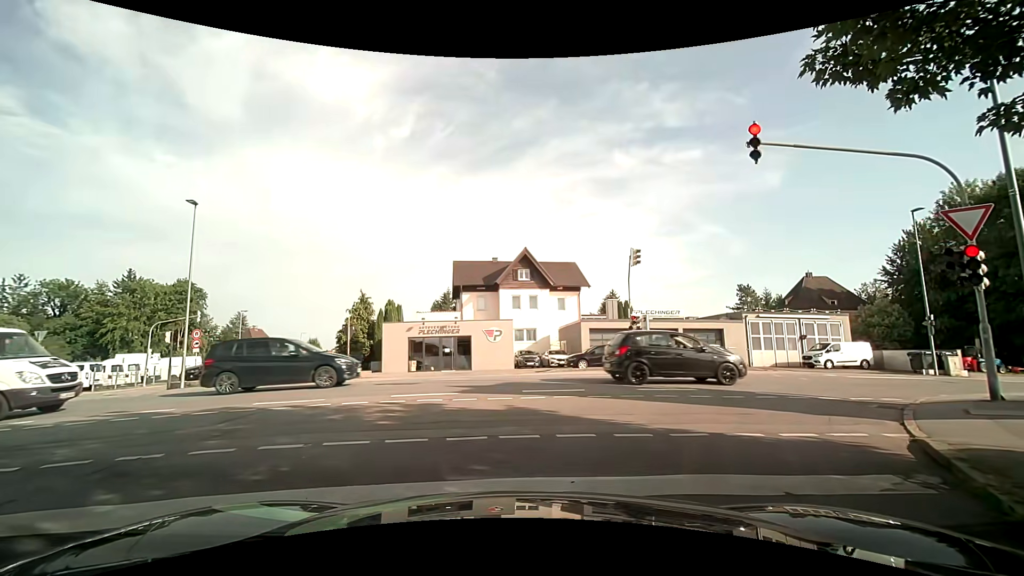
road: residential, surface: asphalt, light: Day
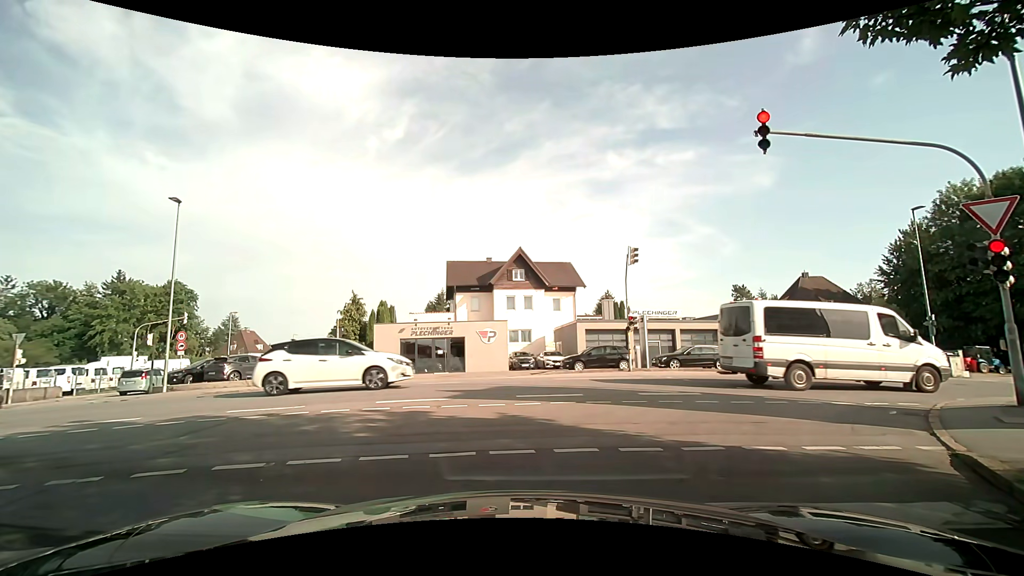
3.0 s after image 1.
(0.0, +0.8) m; 0°
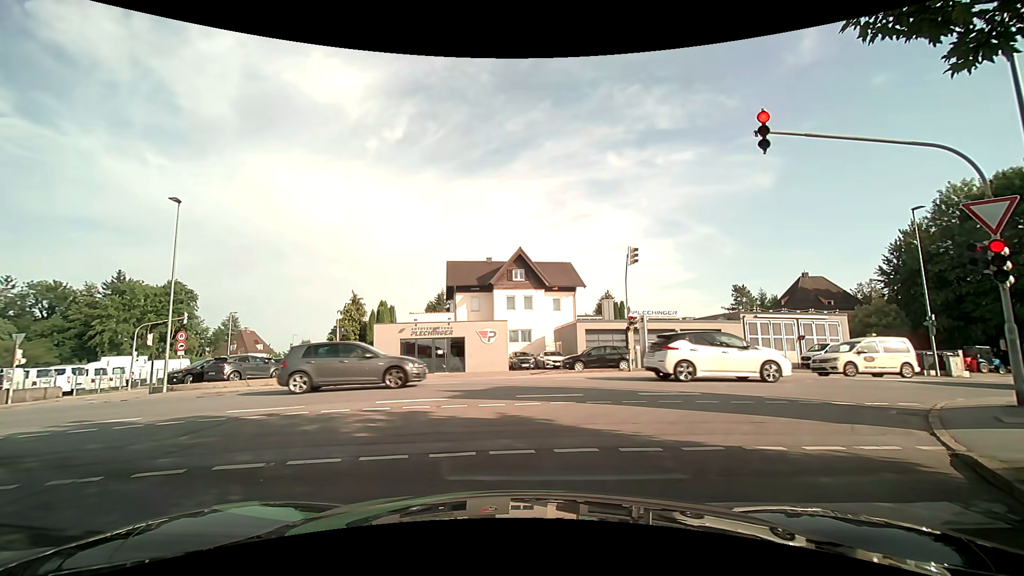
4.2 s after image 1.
(0.0, 0.0) m; 0°
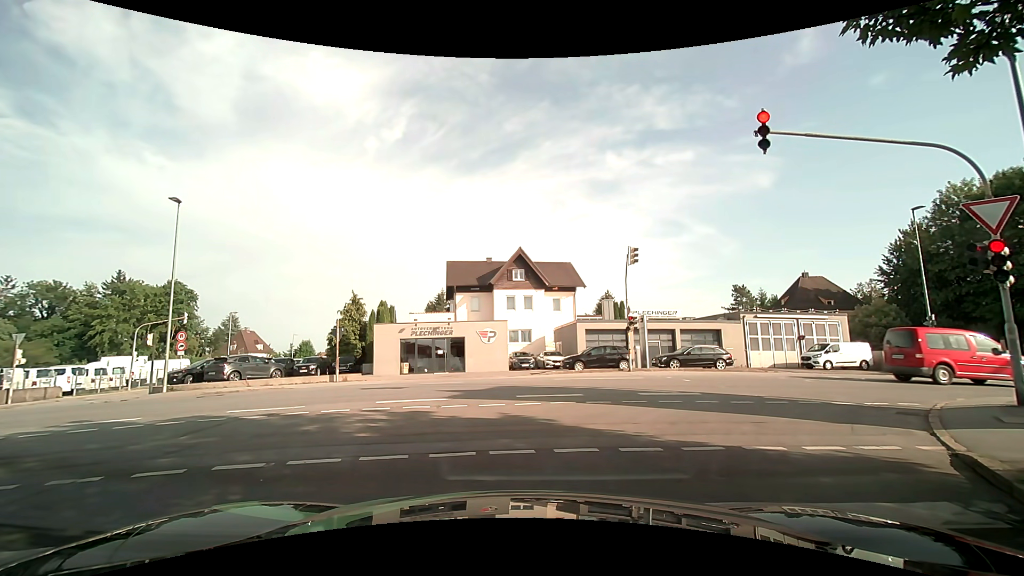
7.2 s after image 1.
(0.0, 0.0) m; 0°
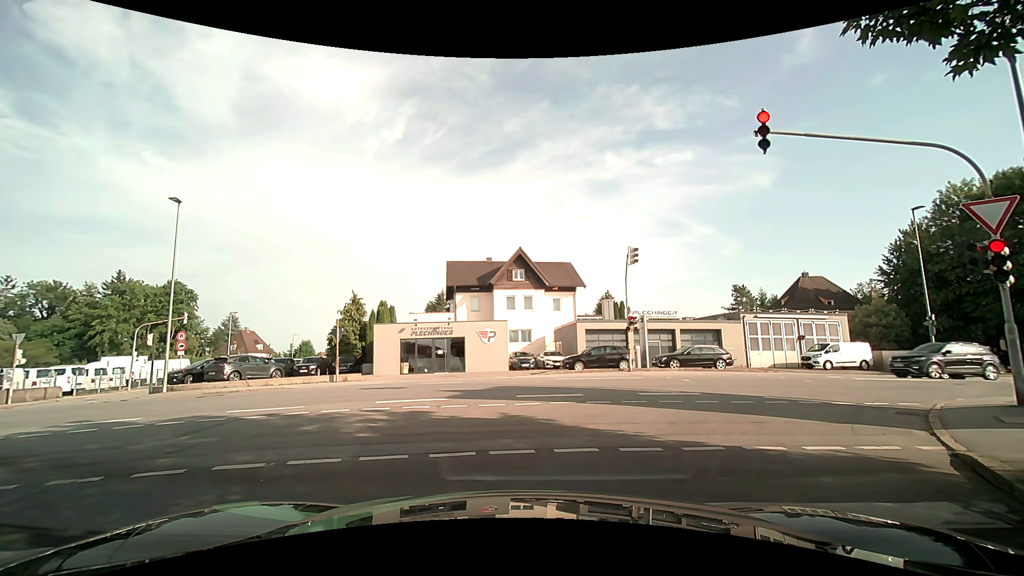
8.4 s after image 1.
(0.0, 0.0) m; 0°
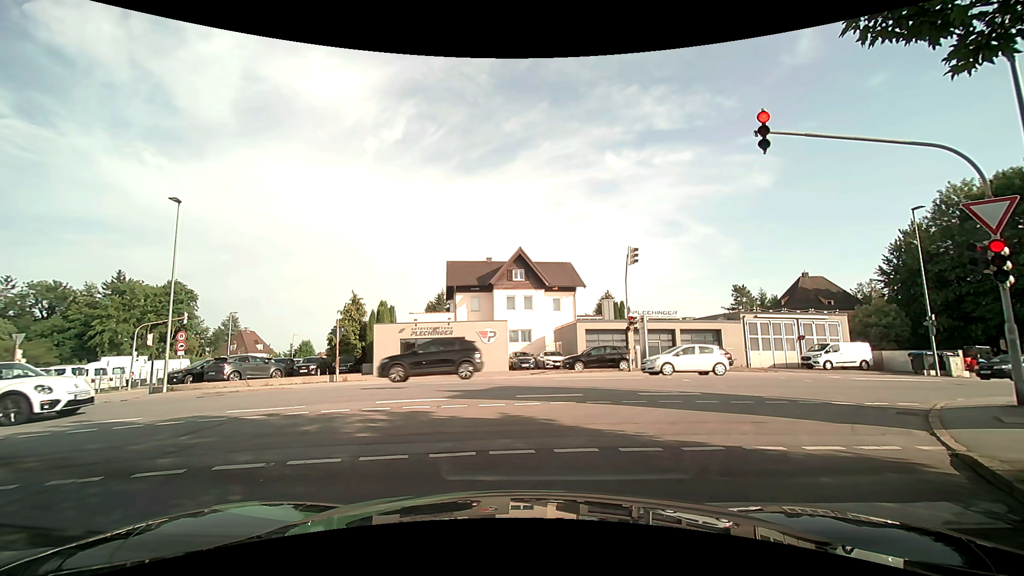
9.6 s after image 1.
(0.0, 0.0) m; 0°
